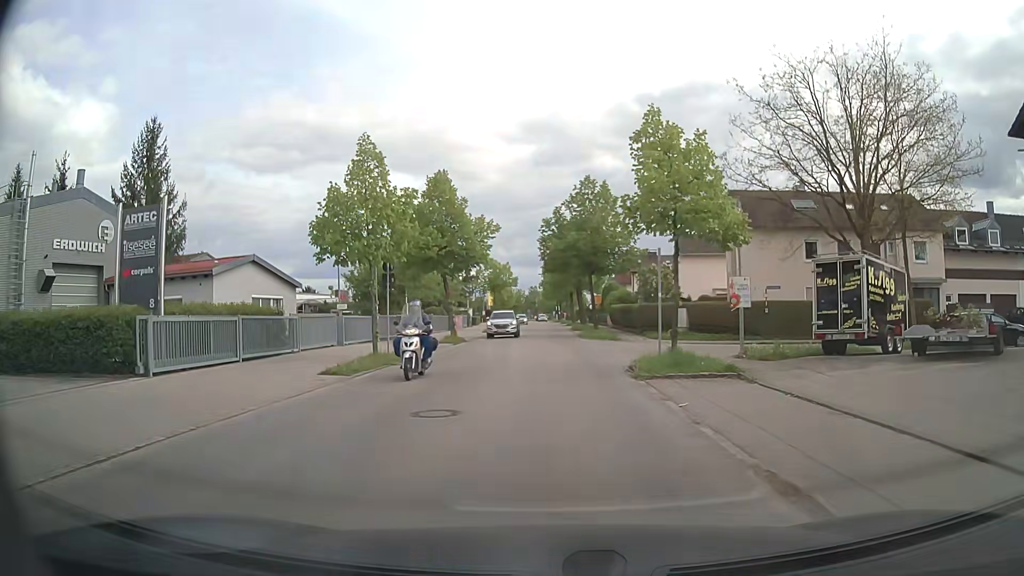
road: residential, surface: asphalt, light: Day
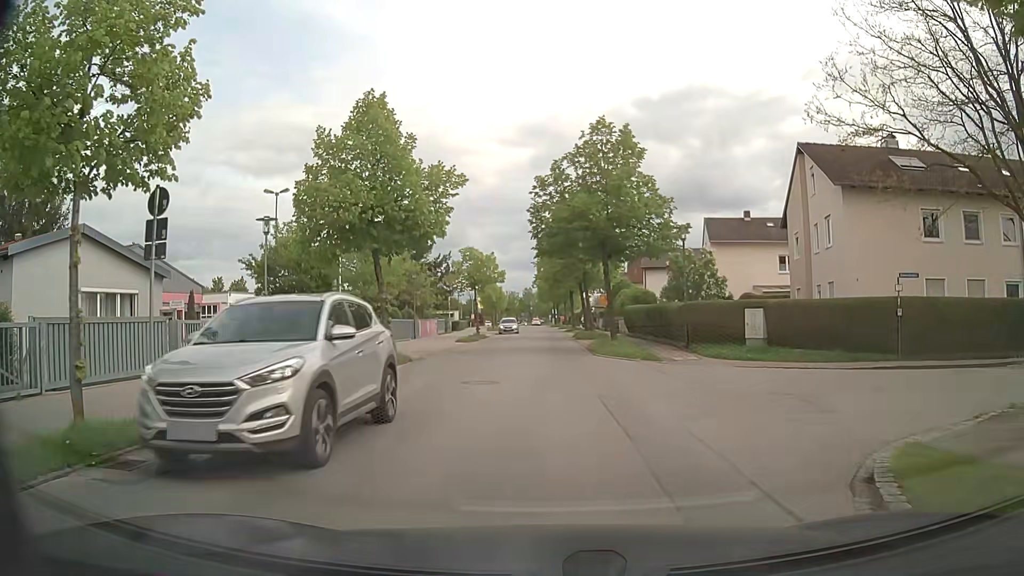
(0.0, +13.6) m; 0°
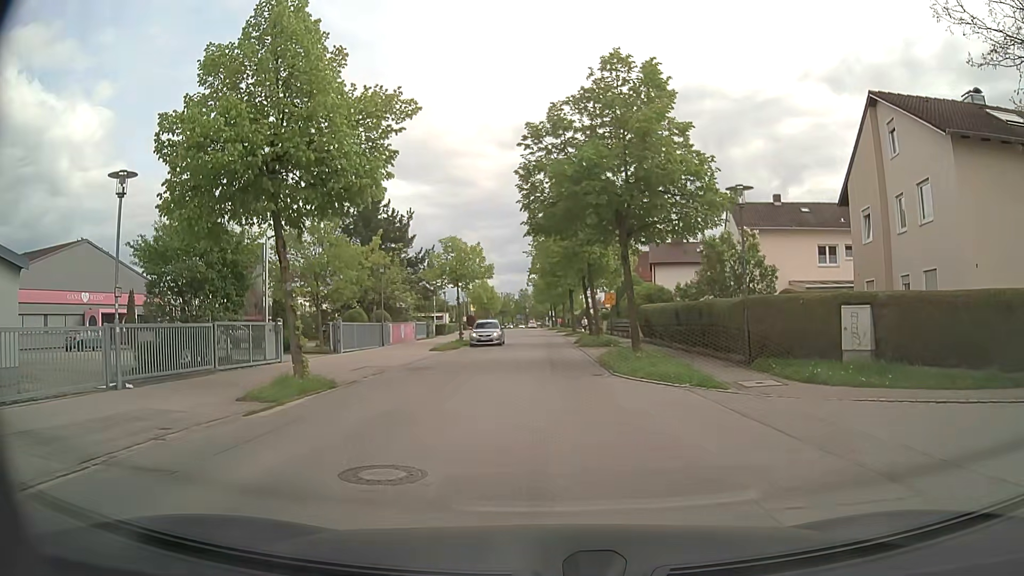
(0.0, +8.2) m; +1°
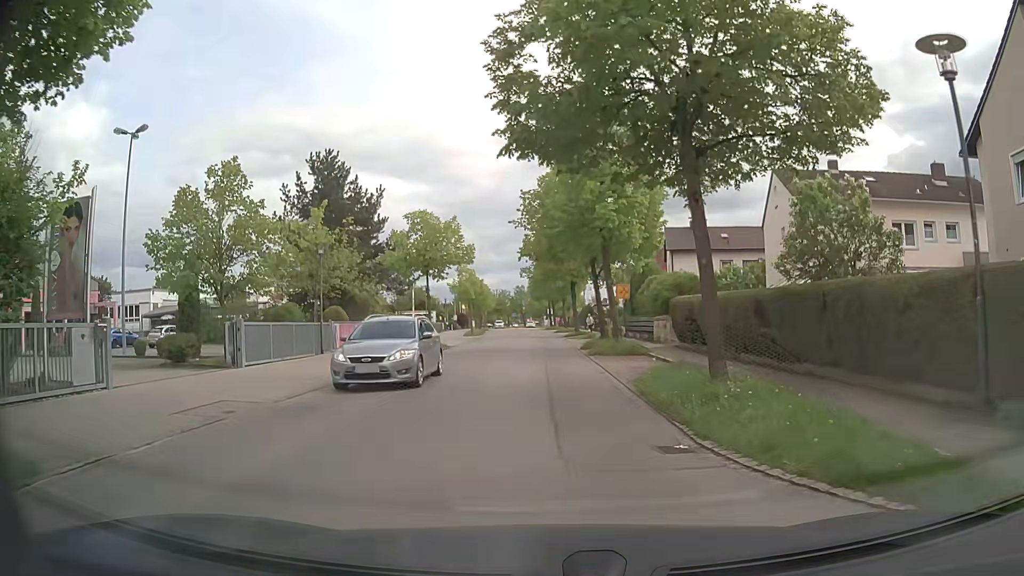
(-0.1, +10.4) m; 0°
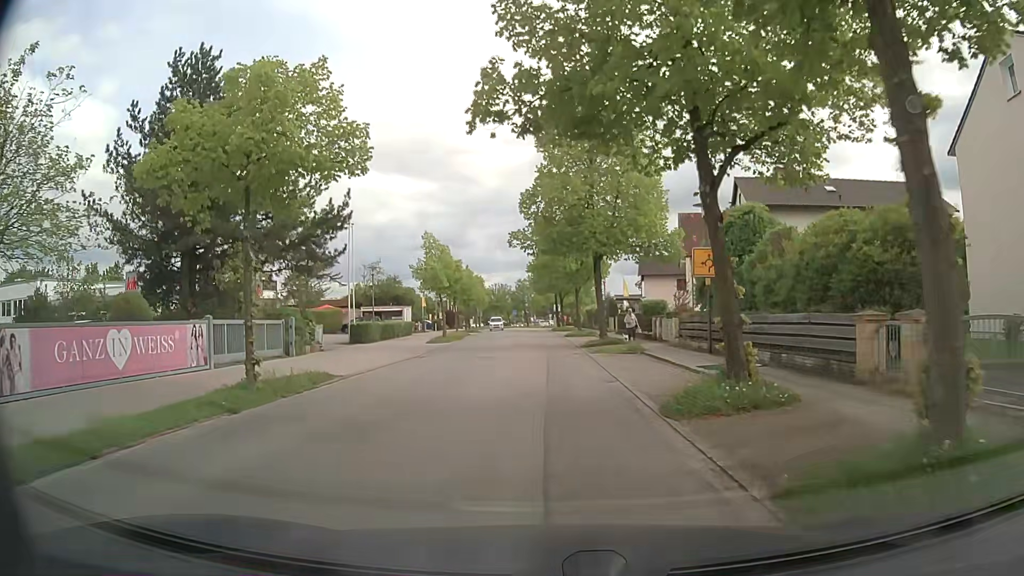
(-0.1, +20.8) m; 0°
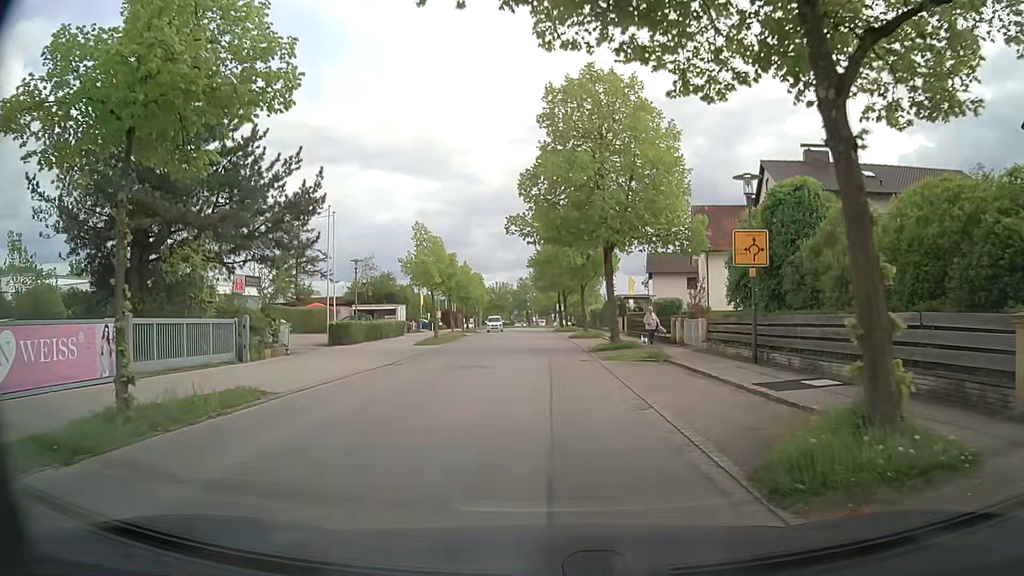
(-0.1, +4.3) m; -1°
(0, +10) (0, +20) (0, +30) (0, +40) (0, +50) (0, +60) (0, +70) (-1, +80) (-1, +90) (-1, +100) m
